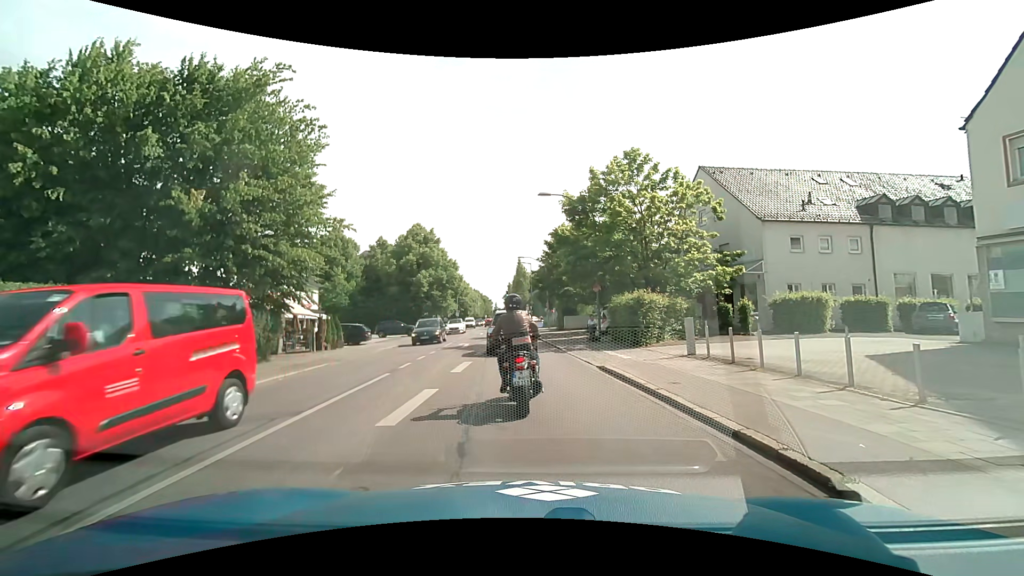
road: secondary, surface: asphalt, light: Day
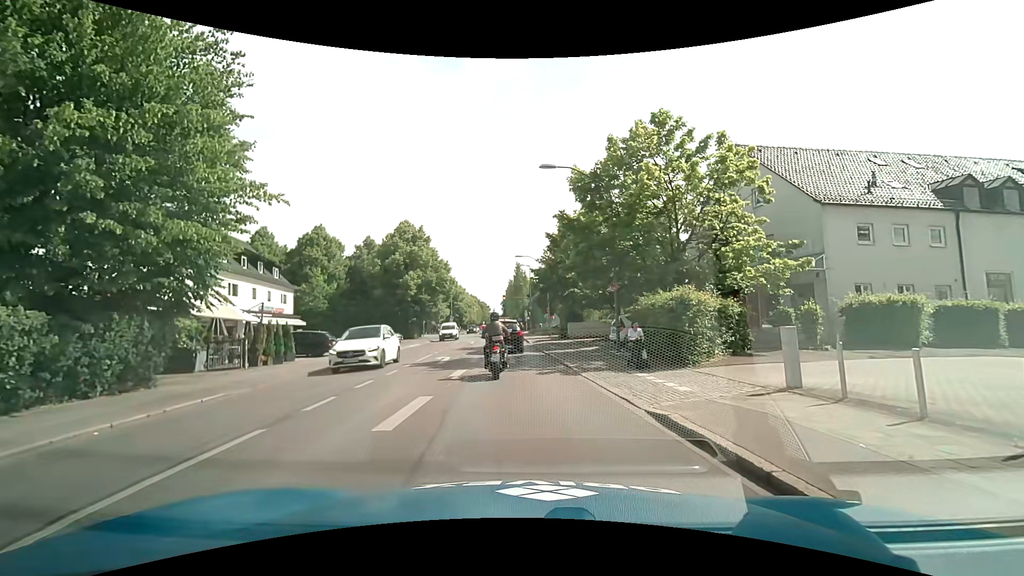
(+0.3, +6.4) m; +3°
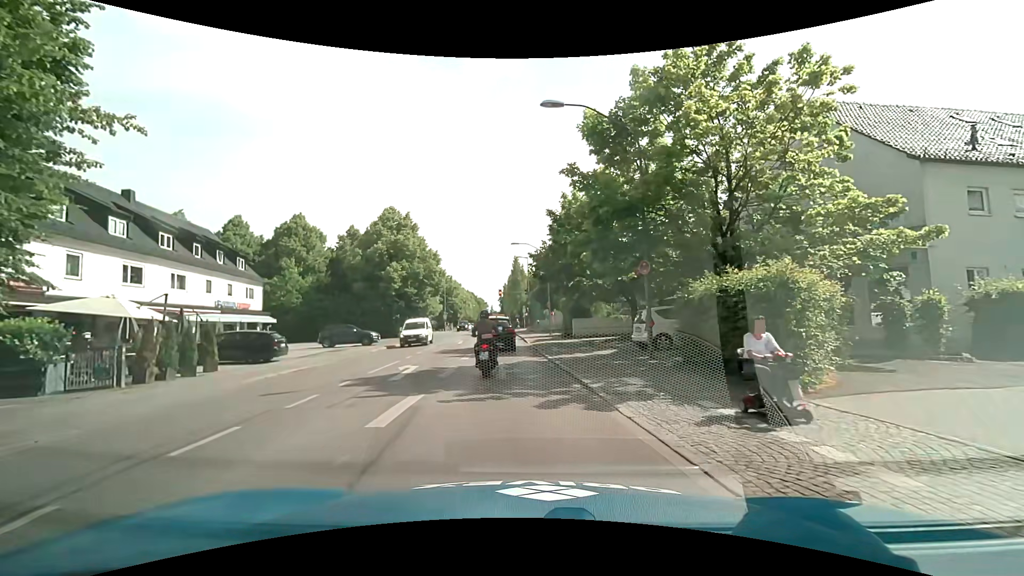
(-0.1, +6.0) m; -1°
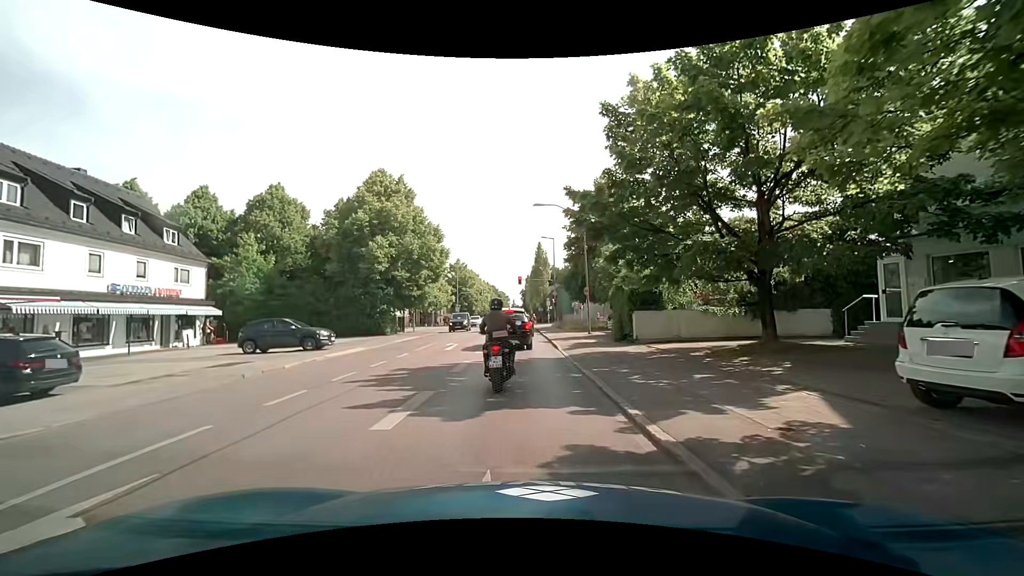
(-0.3, +12.5) m; -2°
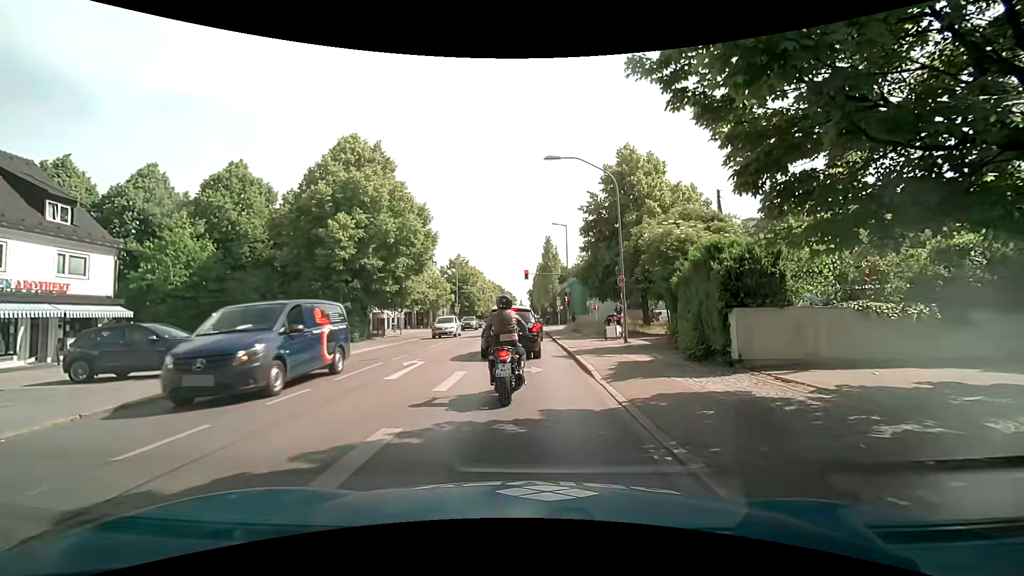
(-0.1, +8.7) m; -3°
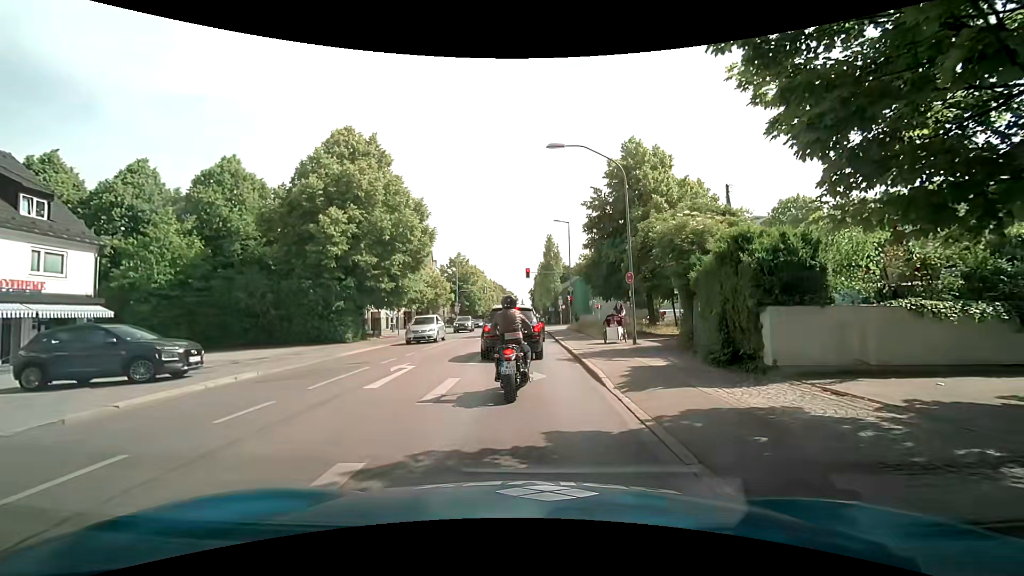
(0.0, +1.4) m; 0°
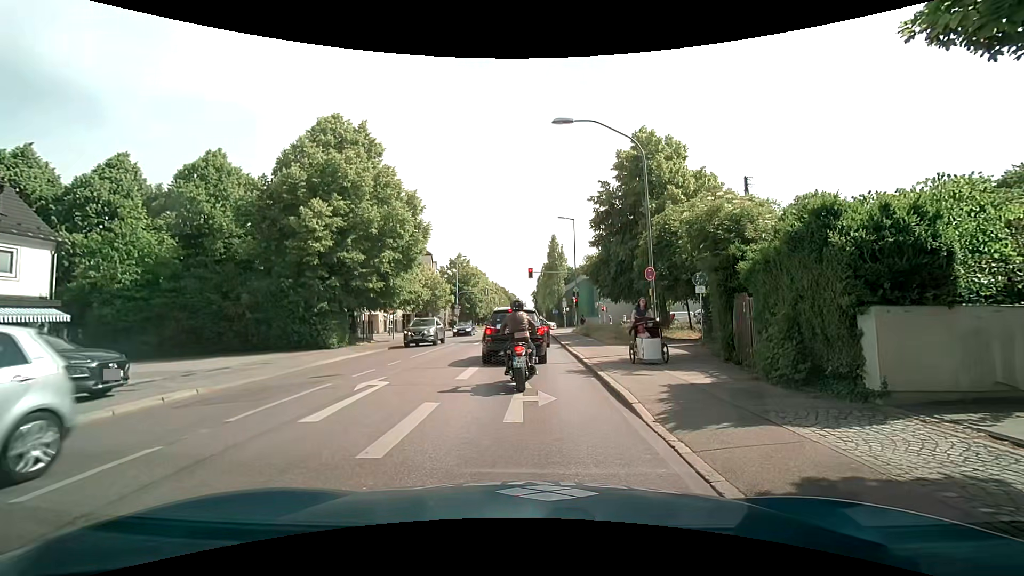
(0.0, +2.6) m; -1°
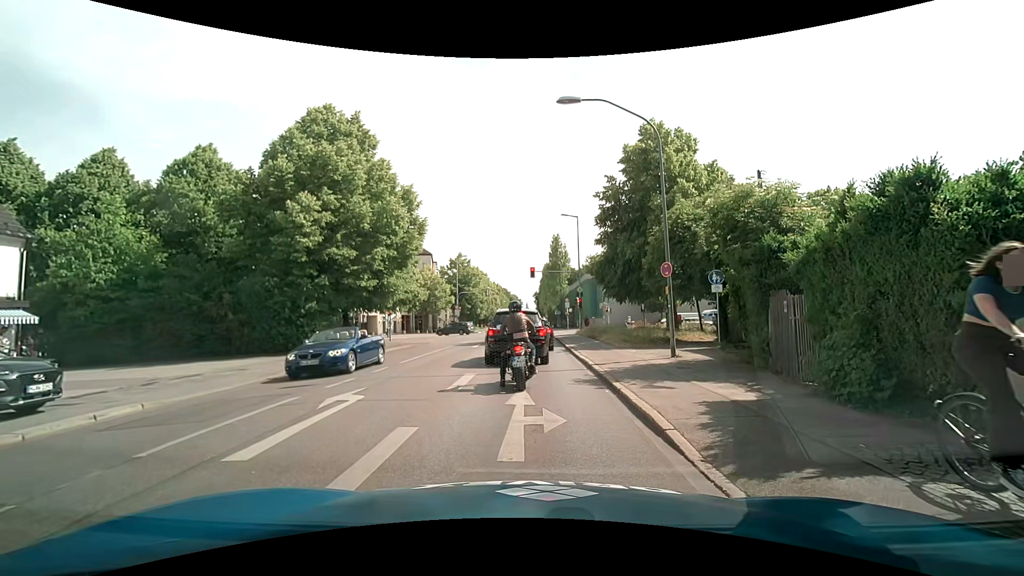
(0.0, +1.7) m; 0°
